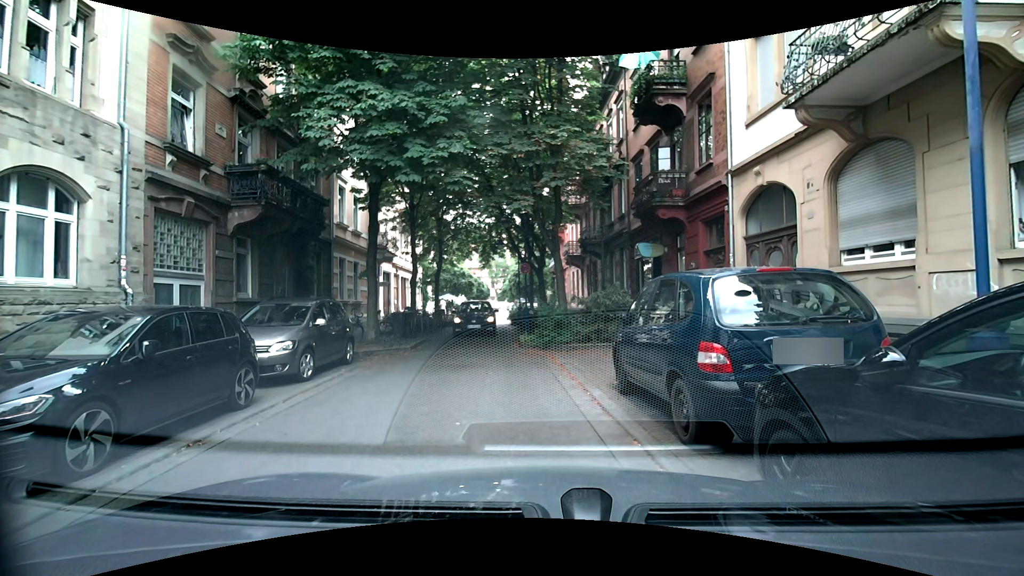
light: Day
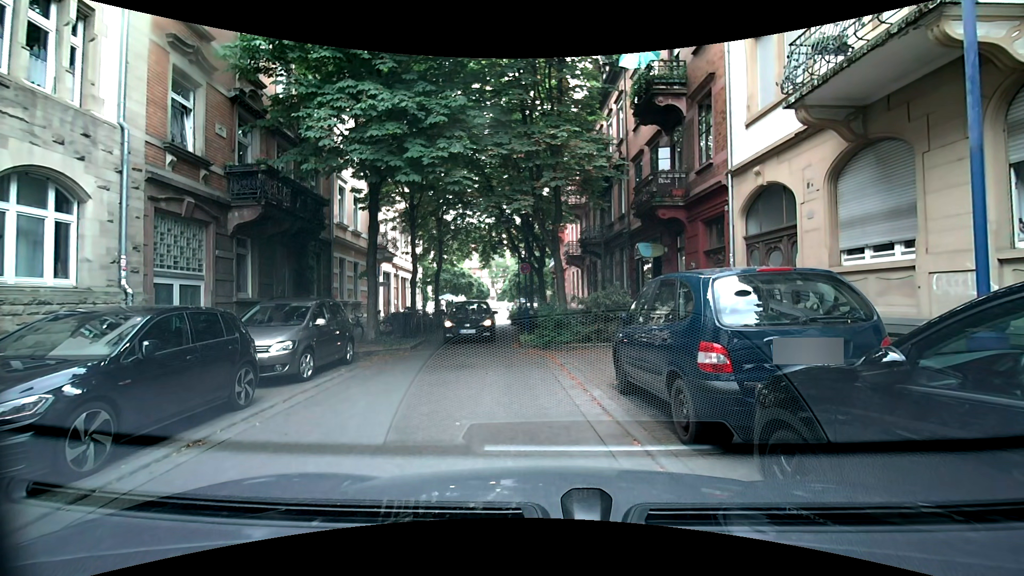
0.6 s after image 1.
(0.0, 0.0) m; 0°
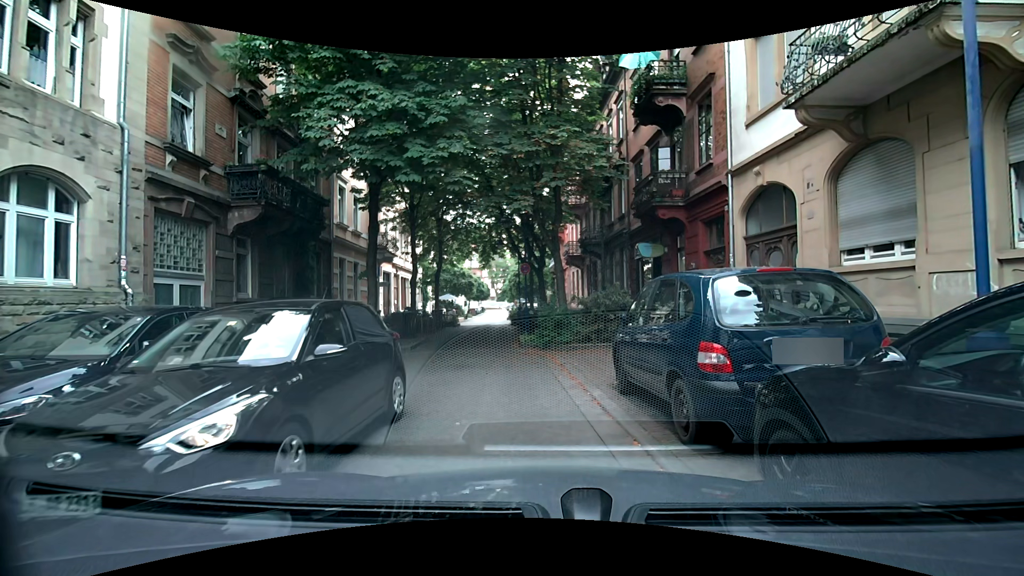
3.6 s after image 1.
(0.0, 0.0) m; 0°
